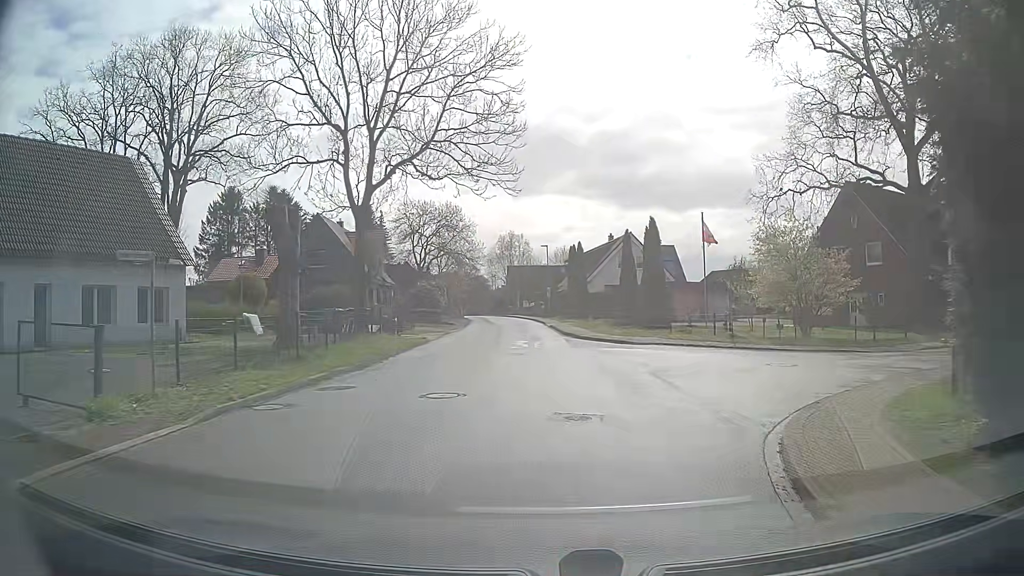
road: unclassified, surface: asphalt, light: Day
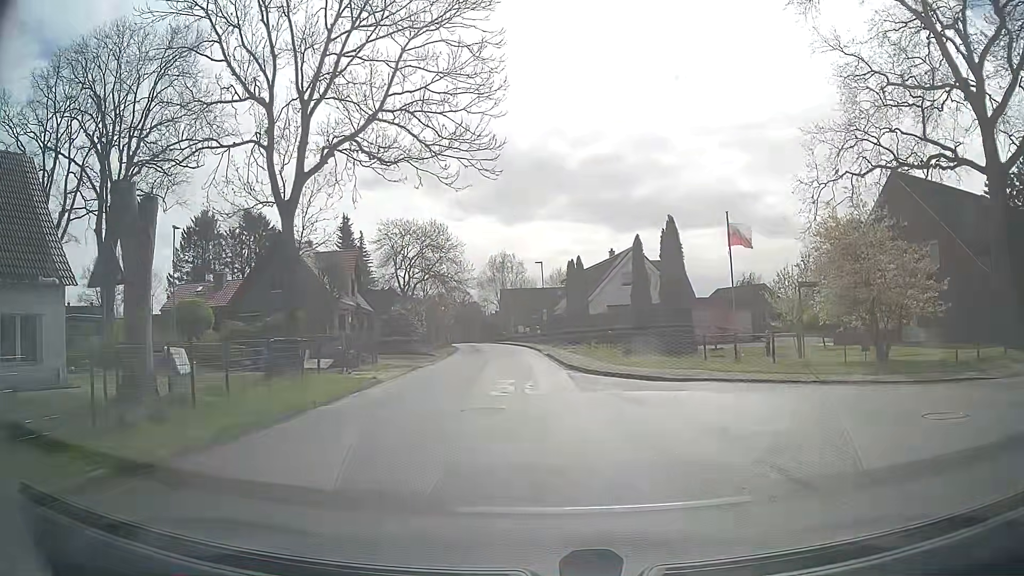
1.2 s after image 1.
(+0.2, +7.6) m; +1°
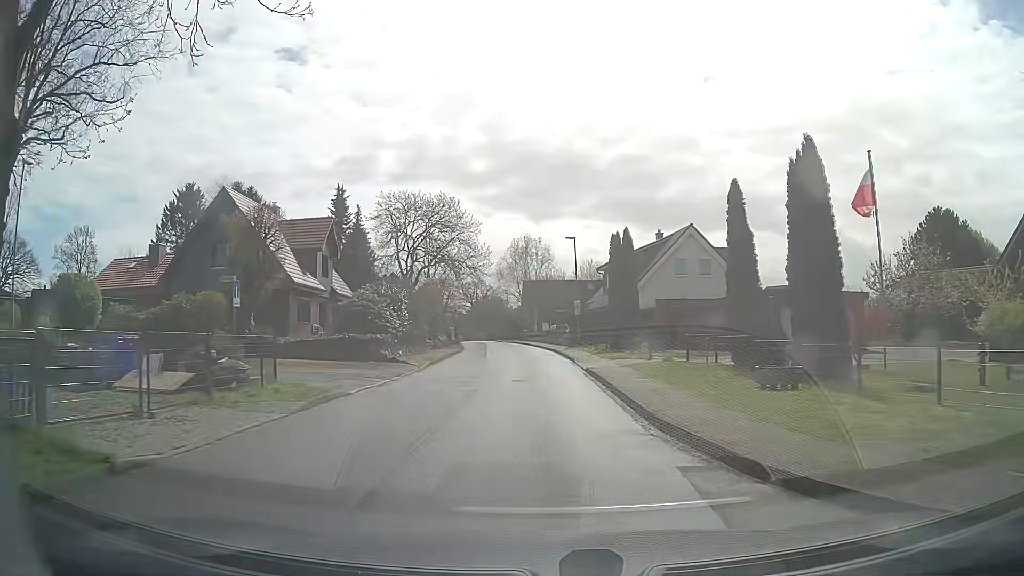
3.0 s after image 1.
(-0.2, +14.1) m; -1°
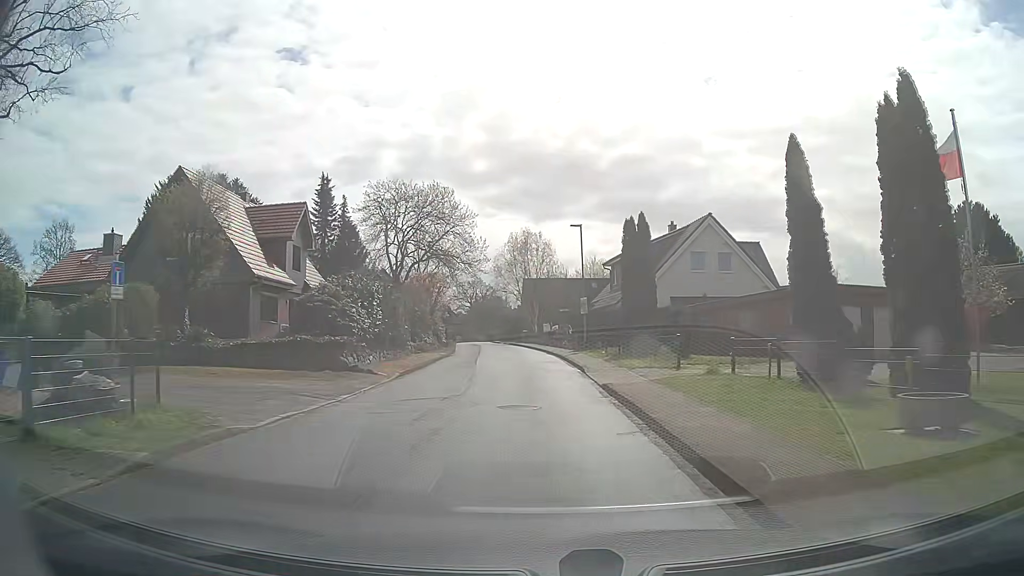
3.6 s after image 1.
(-0.1, +5.5) m; -1°
(0, +10) (0, +20) (-1, +30) (-1, +40) (-2, +50) (-3, +60) (-5, +70) (-6, +80) (-8, +90) (-9, +99) m
